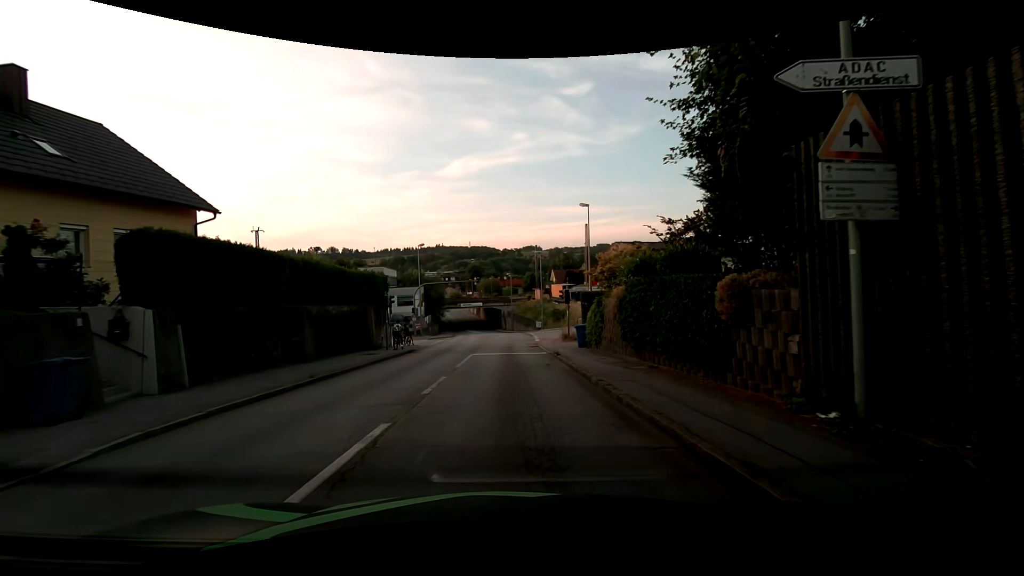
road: tertiary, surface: asphalt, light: Day
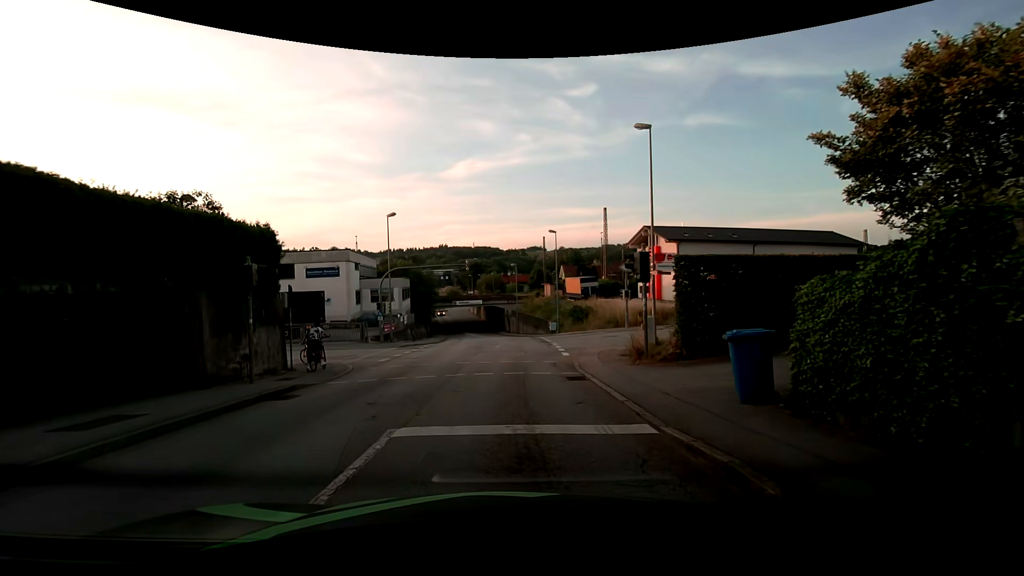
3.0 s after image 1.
(-0.1, +15.6) m; -1°
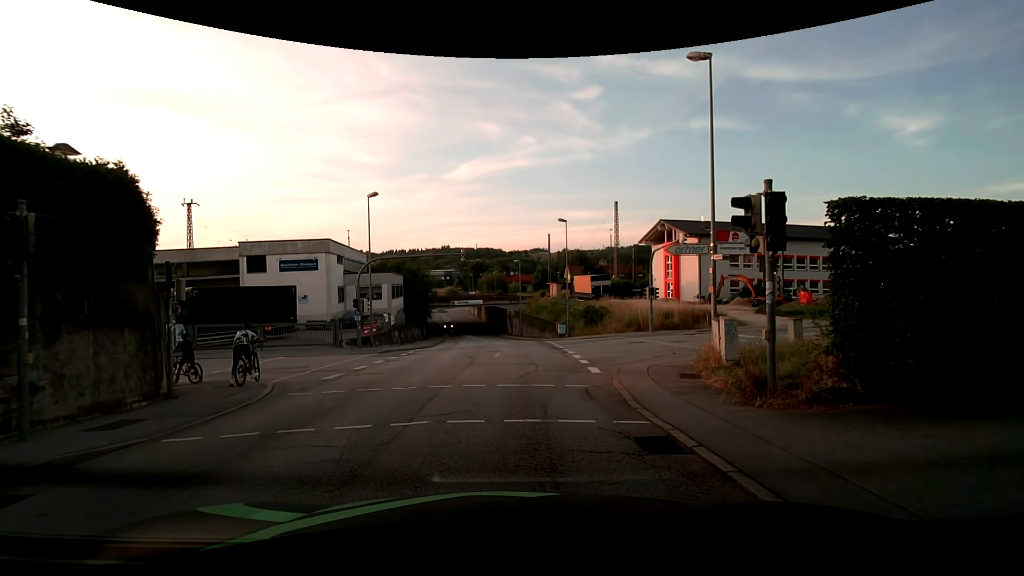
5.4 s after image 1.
(0.0, +6.2) m; 0°
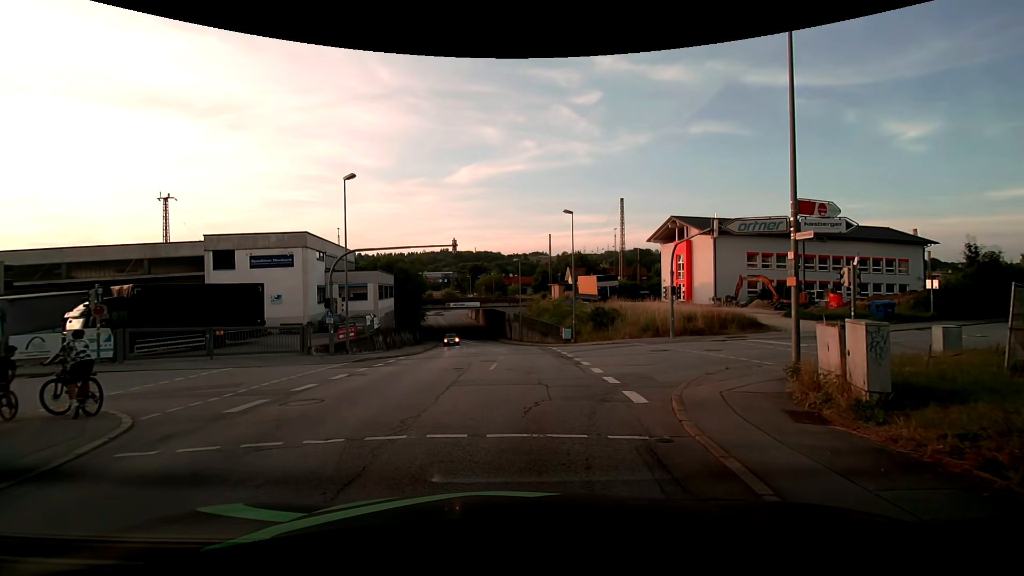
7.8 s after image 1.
(0.0, +4.8) m; 0°
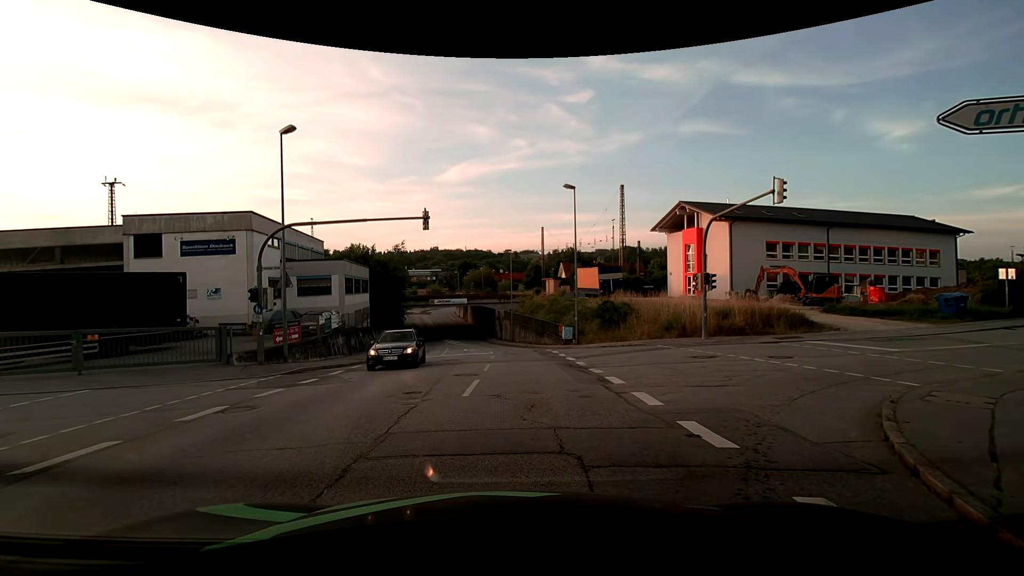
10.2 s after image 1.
(0.0, +6.7) m; +1°
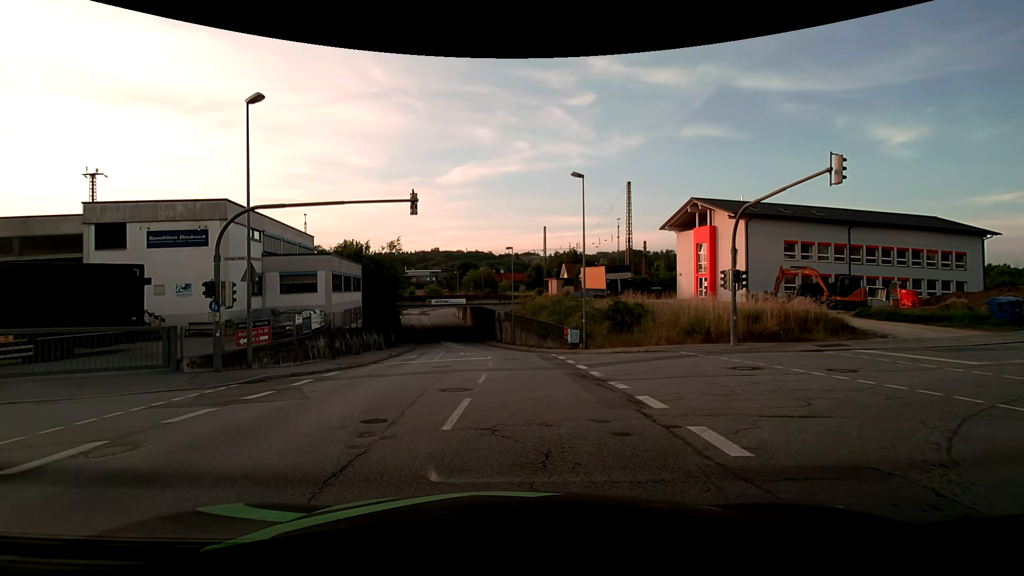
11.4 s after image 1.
(0.0, +3.0) m; 0°
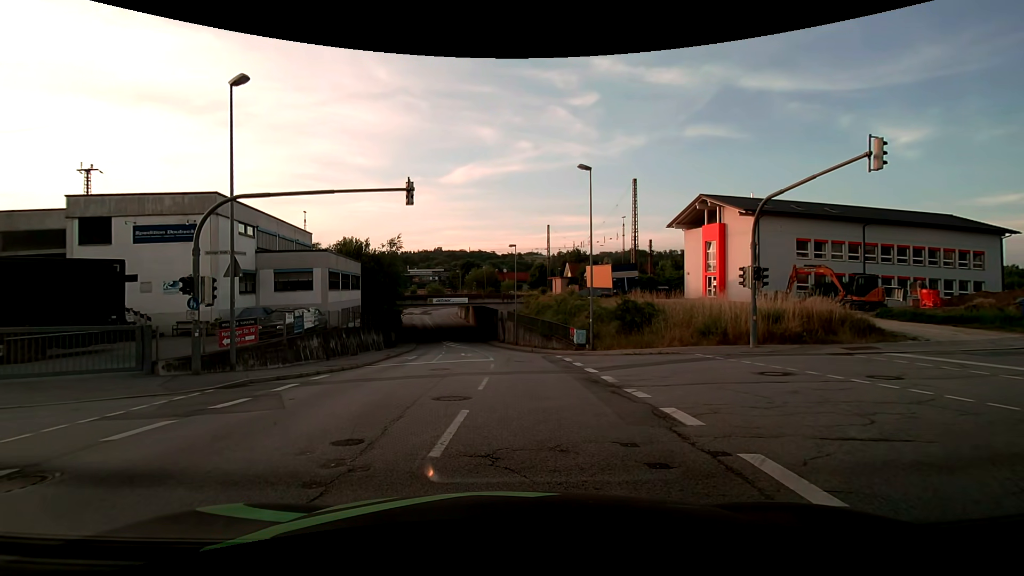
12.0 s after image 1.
(0.0, +1.4) m; 0°
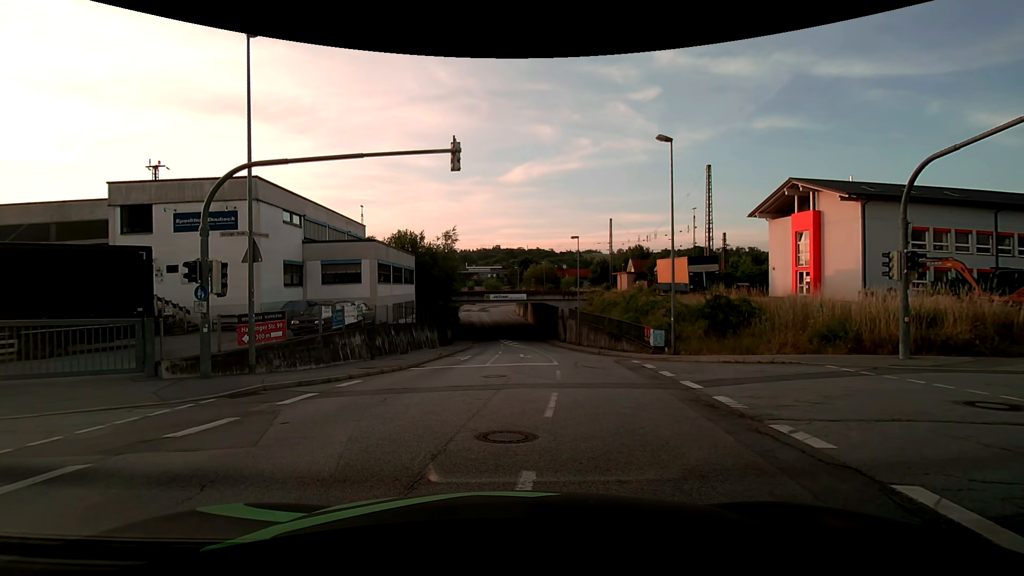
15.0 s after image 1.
(-0.1, +3.6) m; -6°
(-6, +6) (-16, +7) (-26, +7) (-36, +6) (-46, +6) (-56, +6) (-66, +6) (-76, +5) (-86, +5) (-96, +4) m
